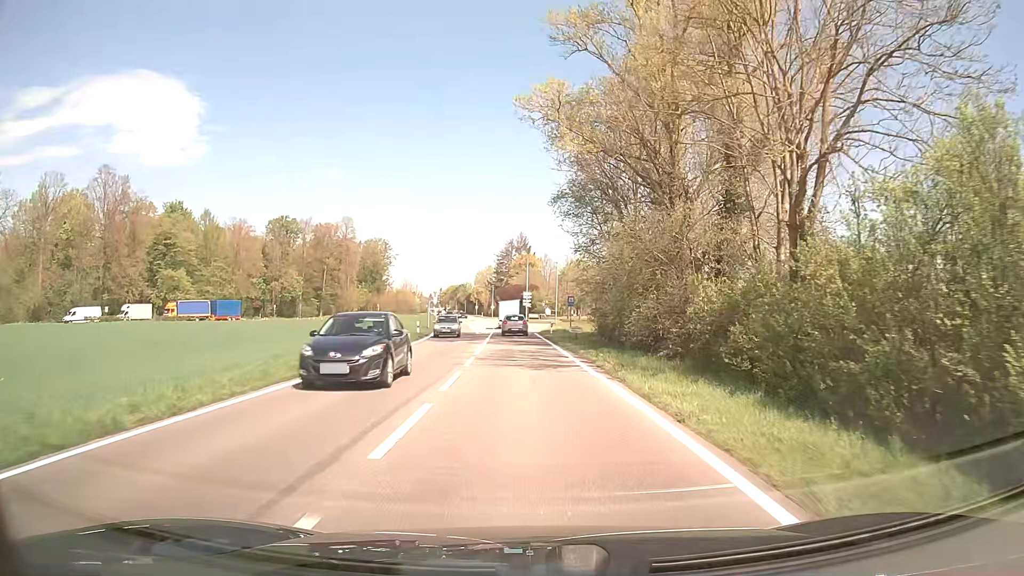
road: secondary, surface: asphalt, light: Day
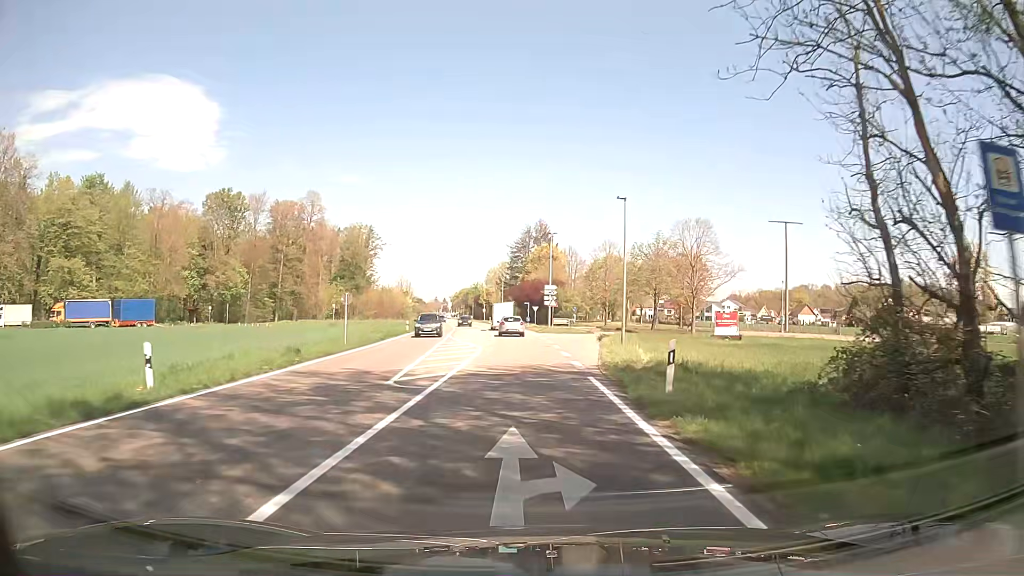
(-0.6, +37.4) m; -2°
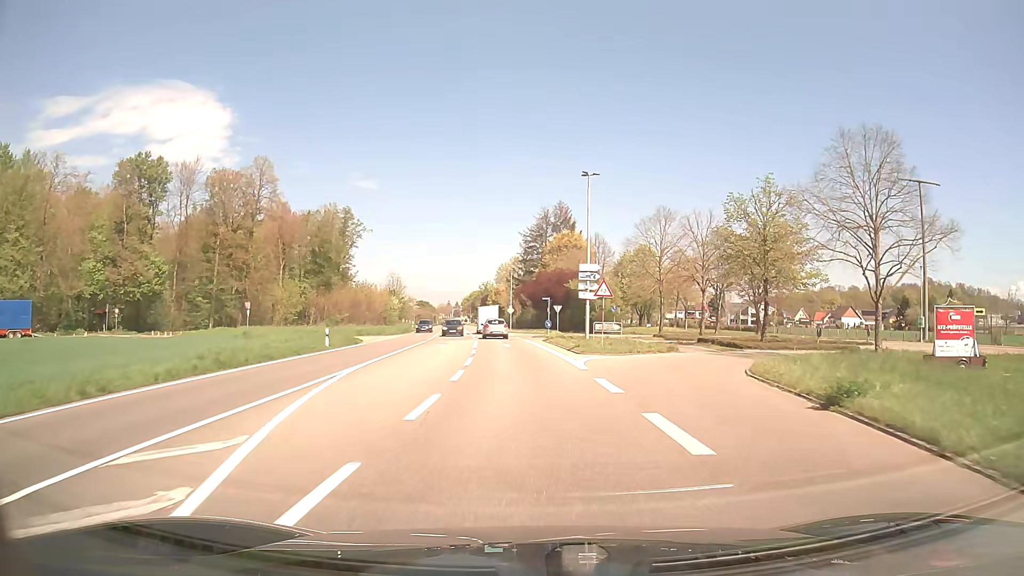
(-0.3, +30.2) m; -1°
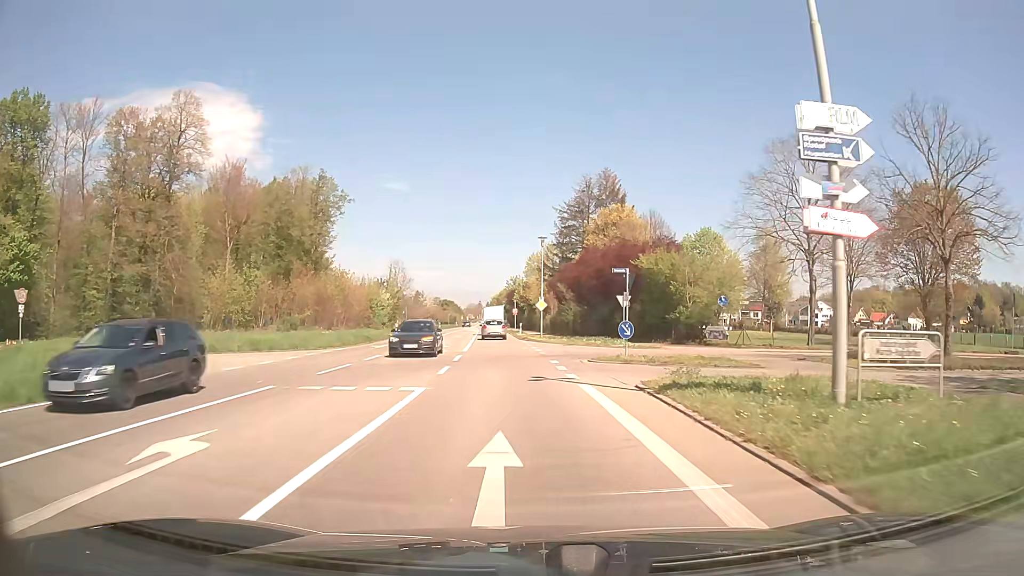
(-0.6, +30.1) m; -3°
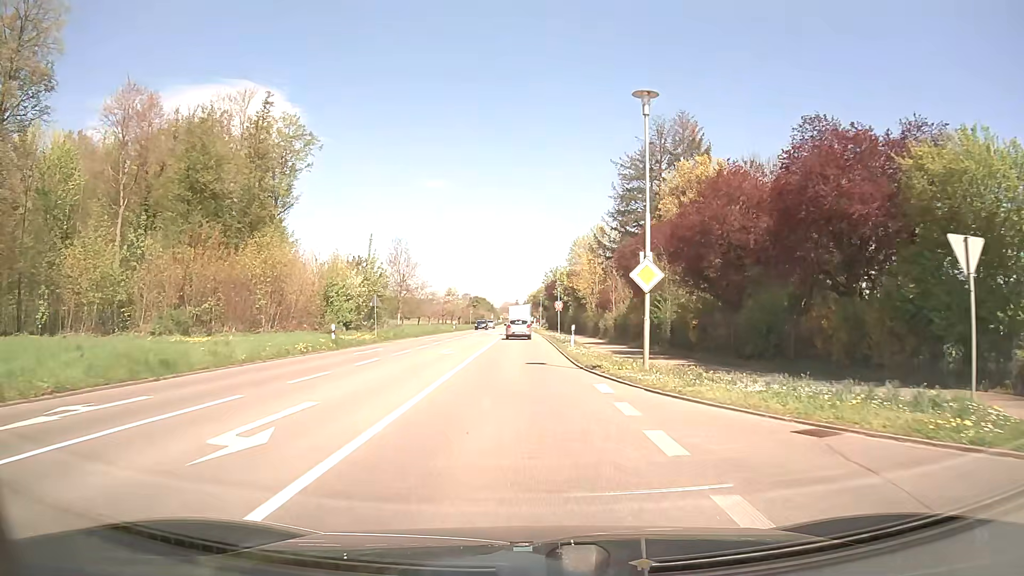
(-0.9, +29.9) m; -3°
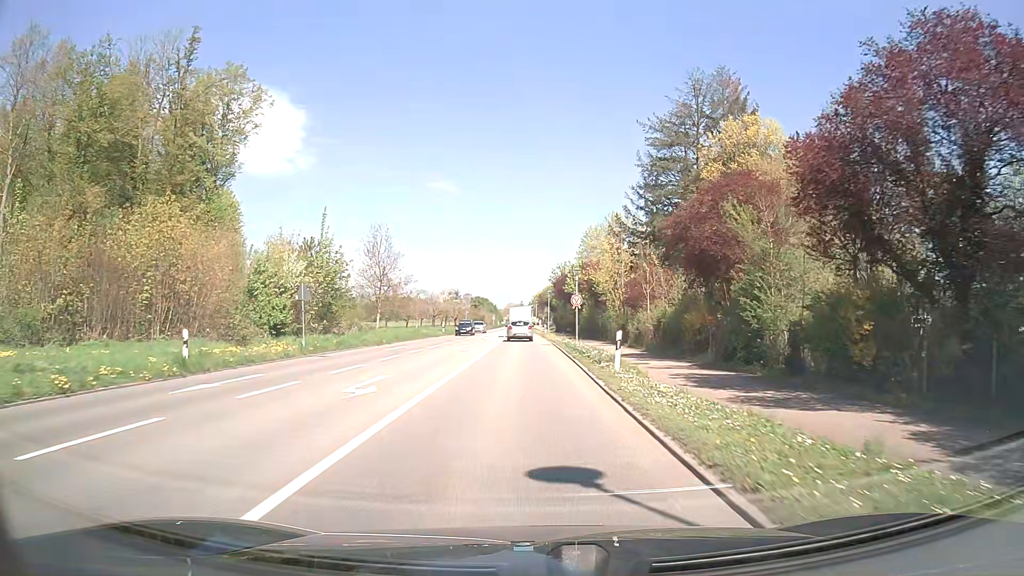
(0.0, +14.9) m; -1°
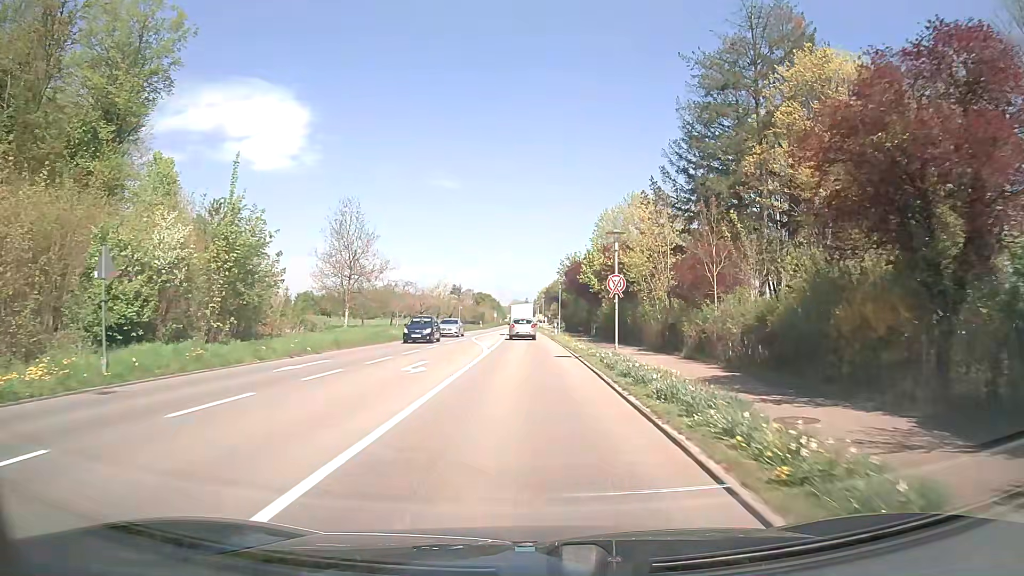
(0.0, +14.9) m; 0°
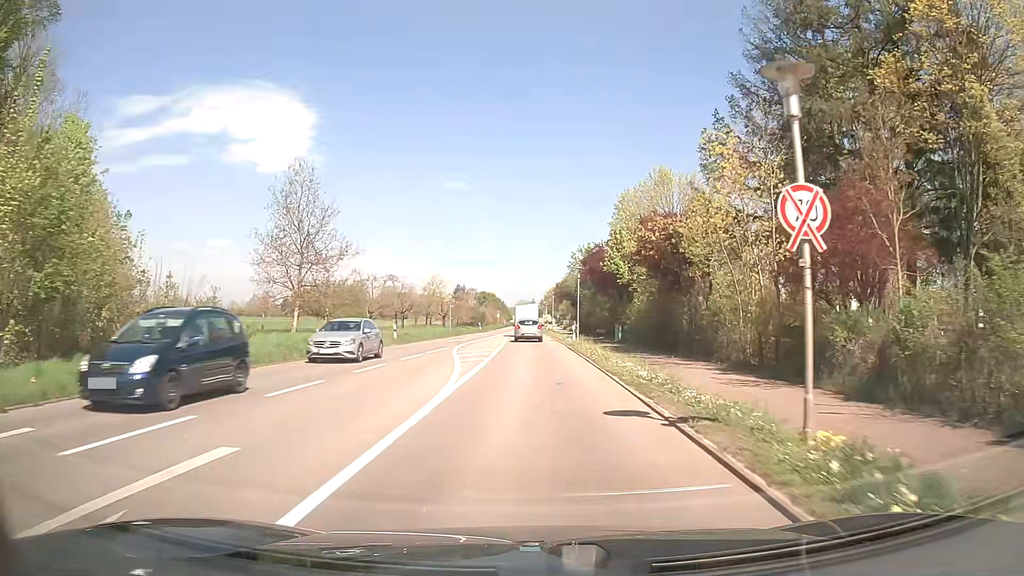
(0.0, +14.9) m; 0°
(0, +10) (0, +20) (0, +30) (0, +40) (0, +50) (0, +60) (0, +70) (0, +80) (0, +90) (0, +100) m
